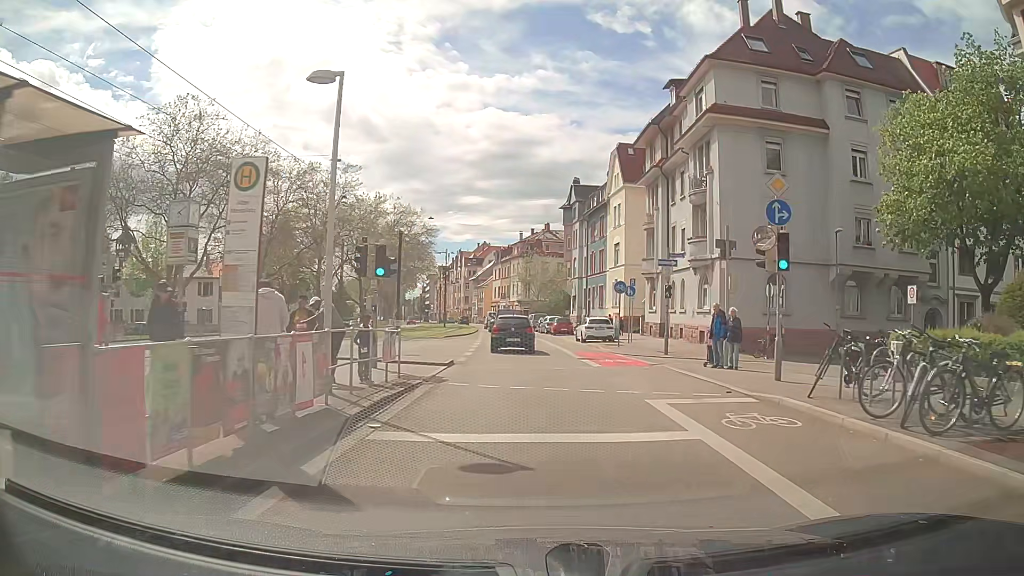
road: secondary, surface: asphalt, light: Day
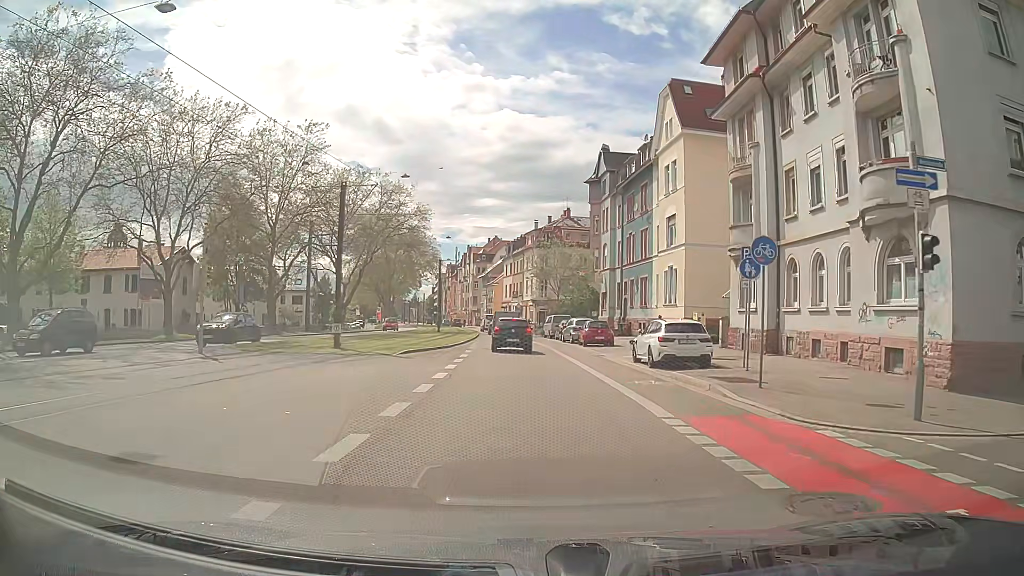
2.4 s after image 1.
(+0.1, +18.0) m; 0°
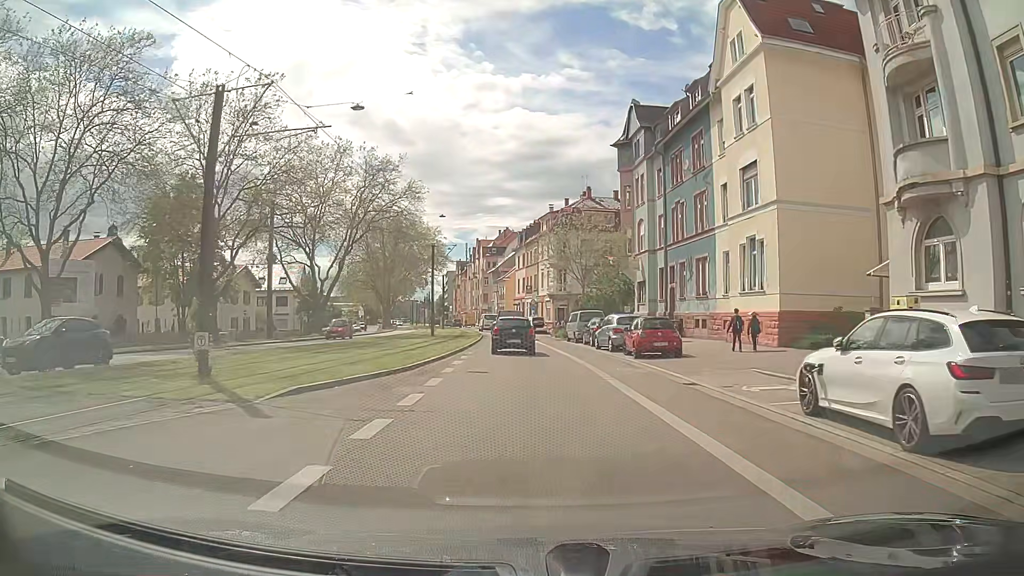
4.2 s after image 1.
(-0.1, +13.7) m; -1°
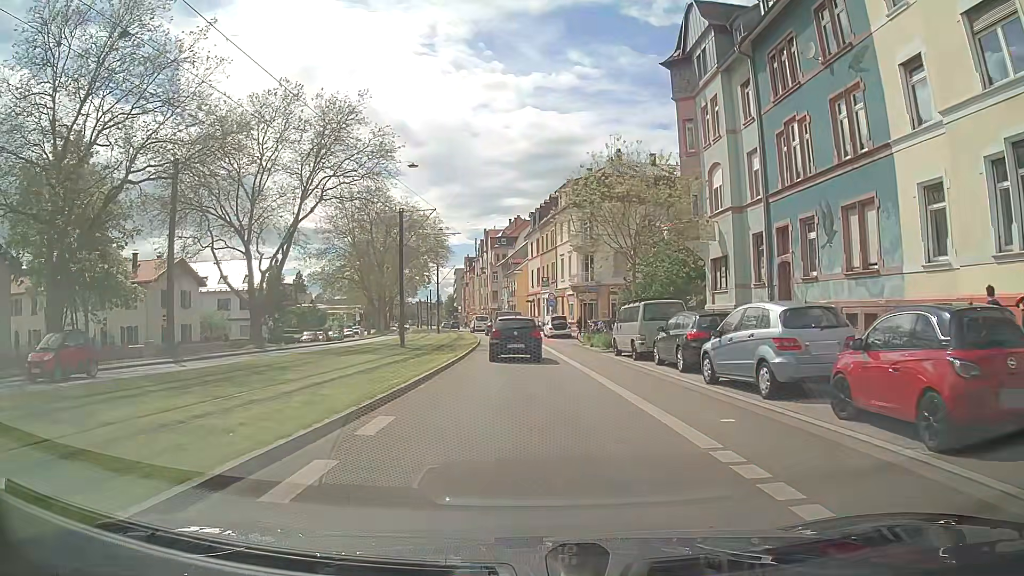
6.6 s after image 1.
(-0.1, +17.7) m; -1°
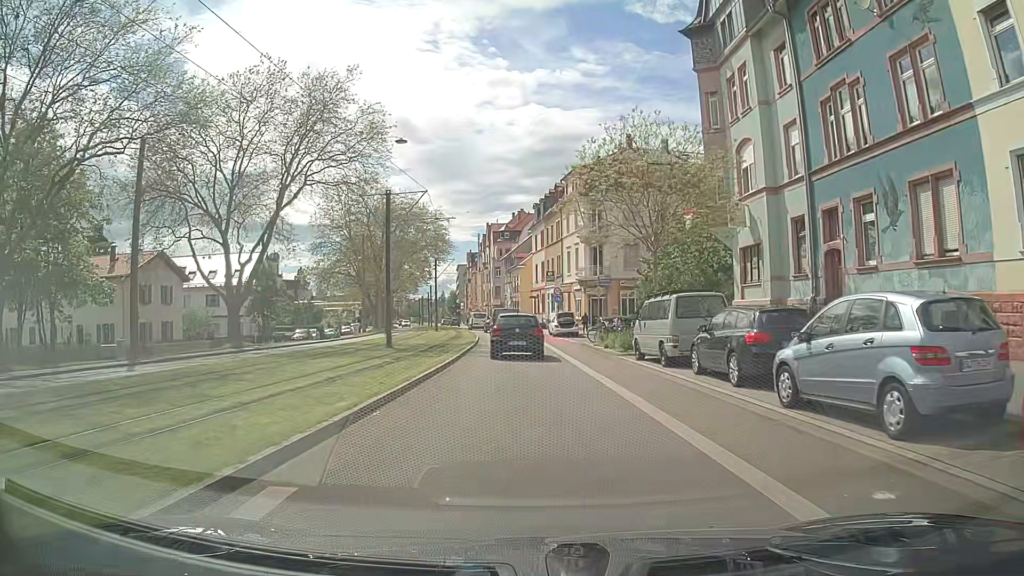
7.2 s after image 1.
(0.0, +4.2) m; 0°
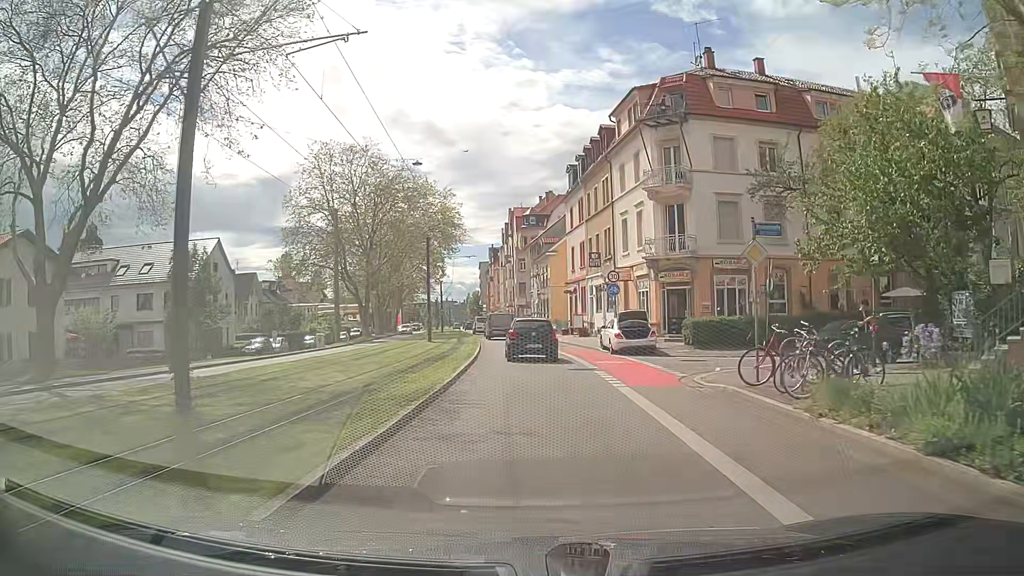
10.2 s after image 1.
(-0.6, +20.7) m; -3°
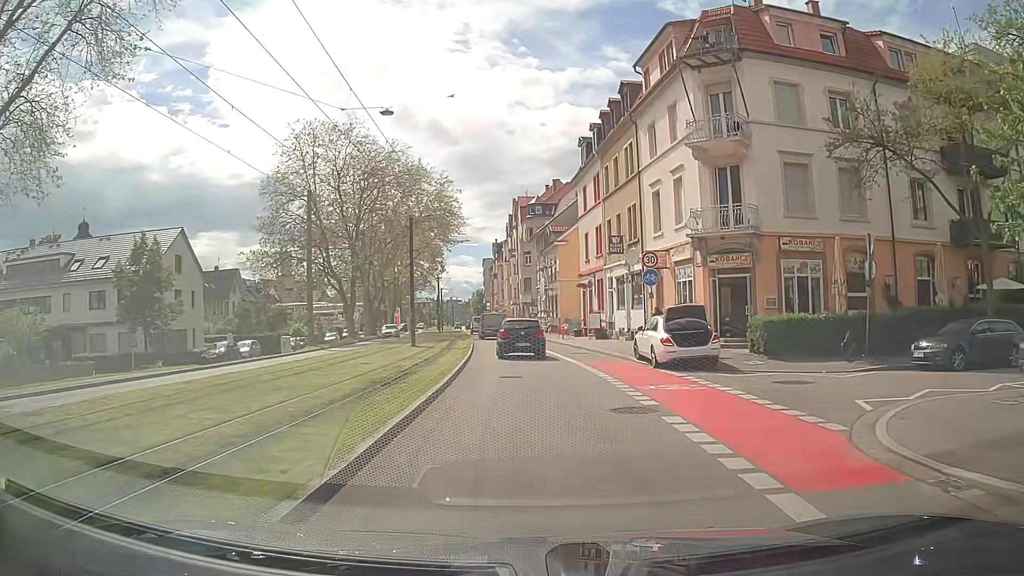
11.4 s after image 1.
(0.0, +8.5) m; 0°
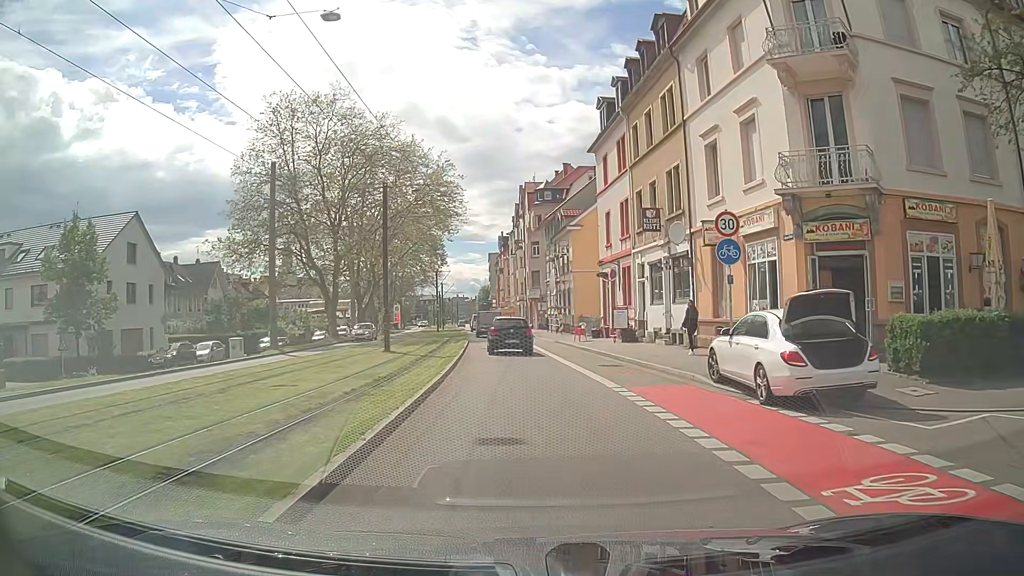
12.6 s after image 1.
(0.0, +8.6) m; -2°
(0, +10) (0, +20) (-1, +30) (-1, +40) (-2, +50) (-3, +60) (-3, +70) (-4, +80) (-5, +90) (-6, +100) m
